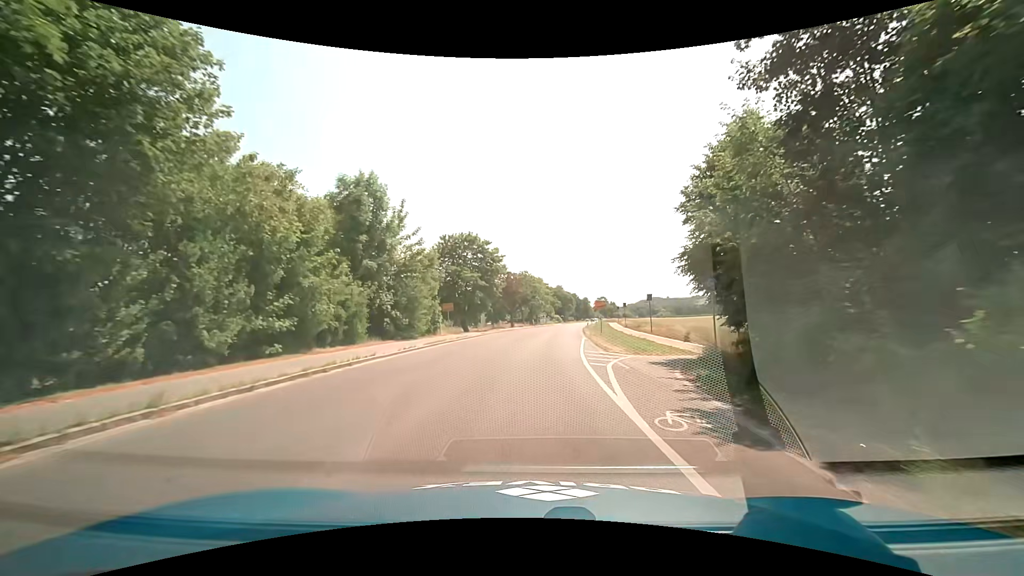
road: secondary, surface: asphalt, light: Day
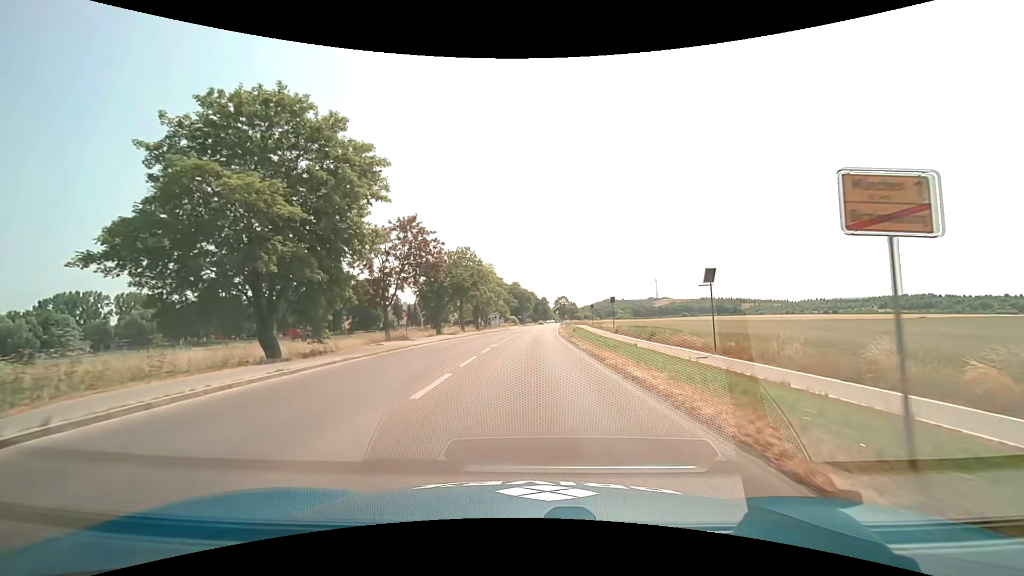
(+1.9, +36.5) m; +5°
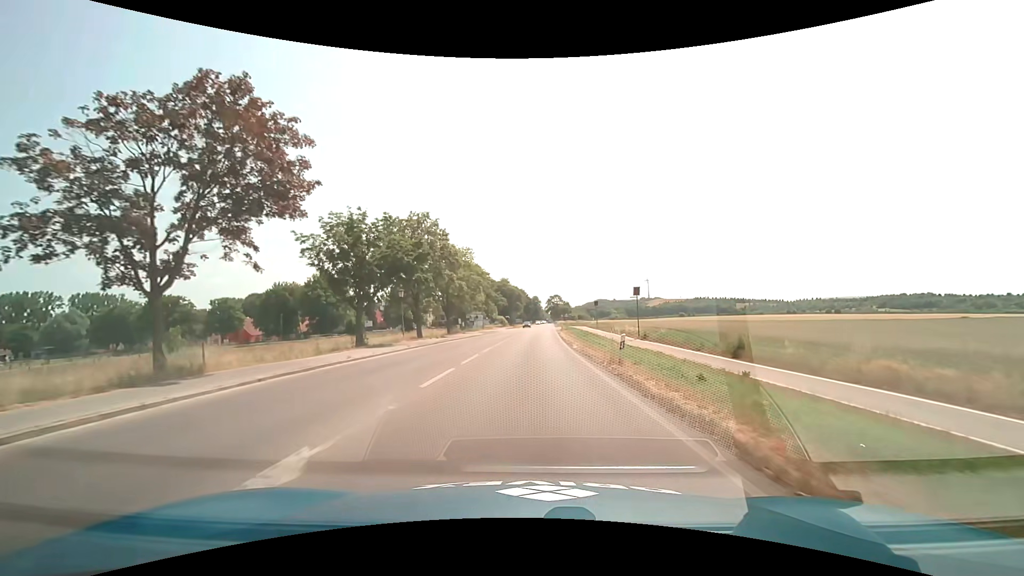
(+0.2, +22.4) m; +1°
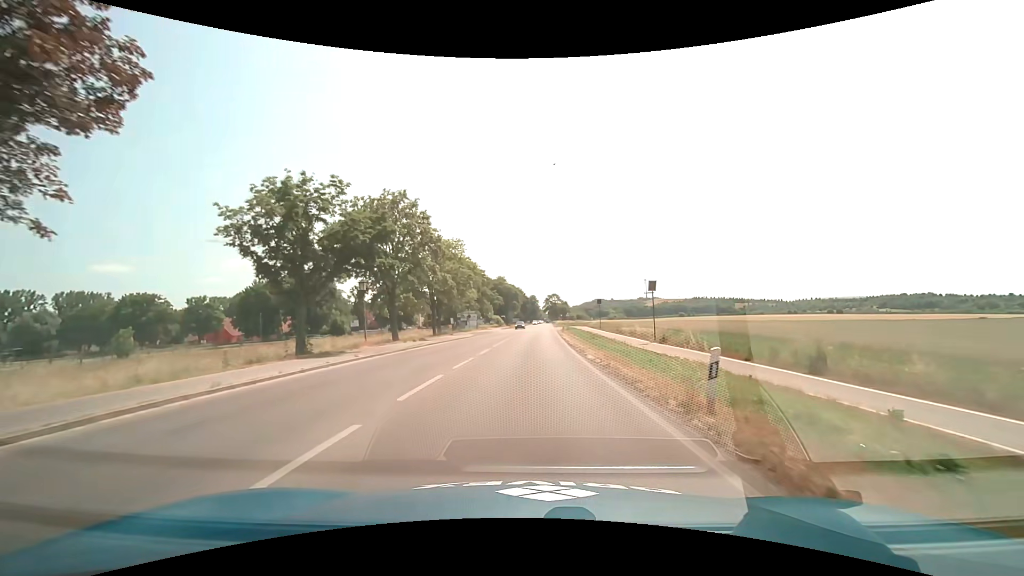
(0.0, +7.7) m; 0°
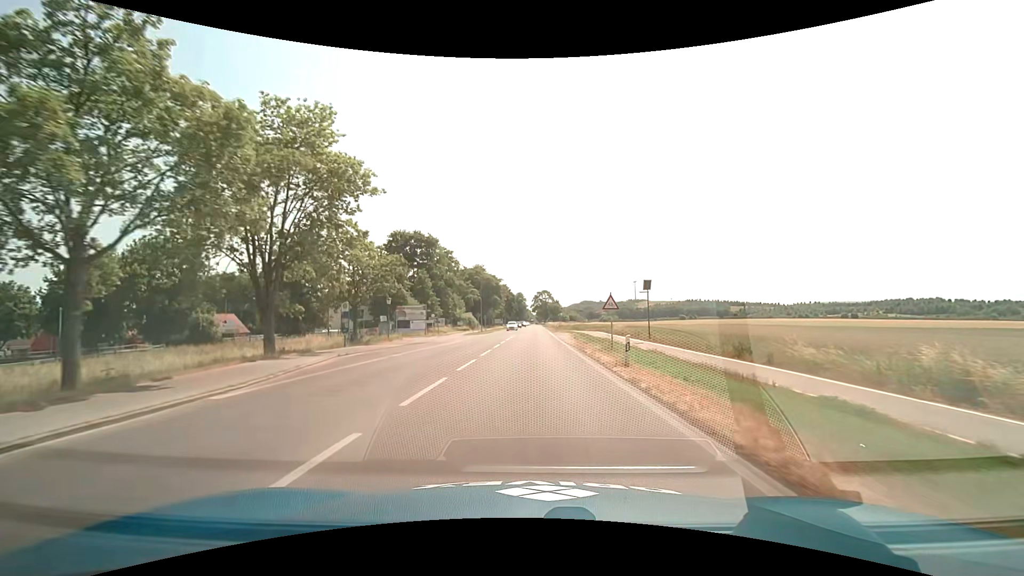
(+0.6, +43.0) m; +2°
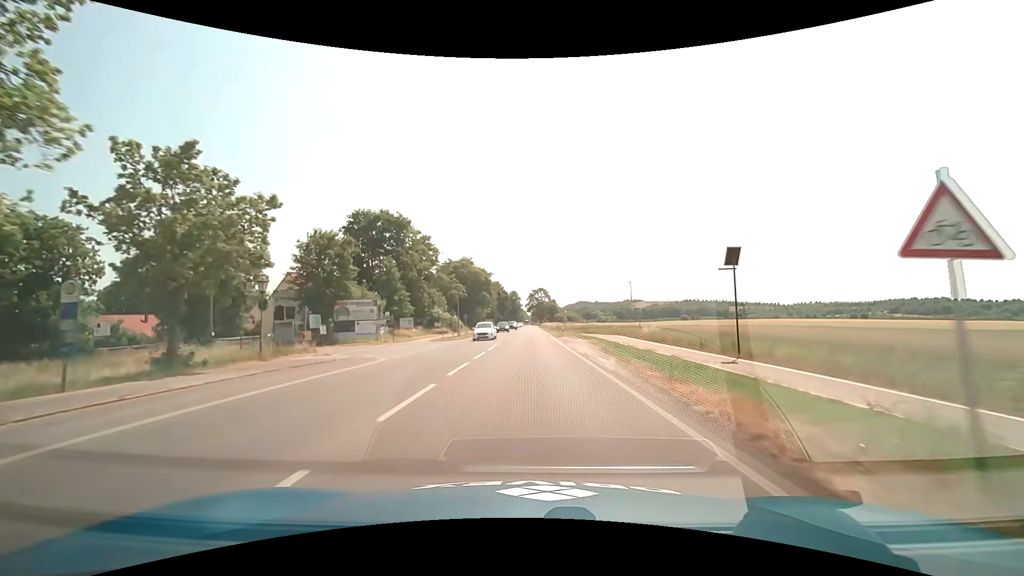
(+0.1, +19.6) m; +1°
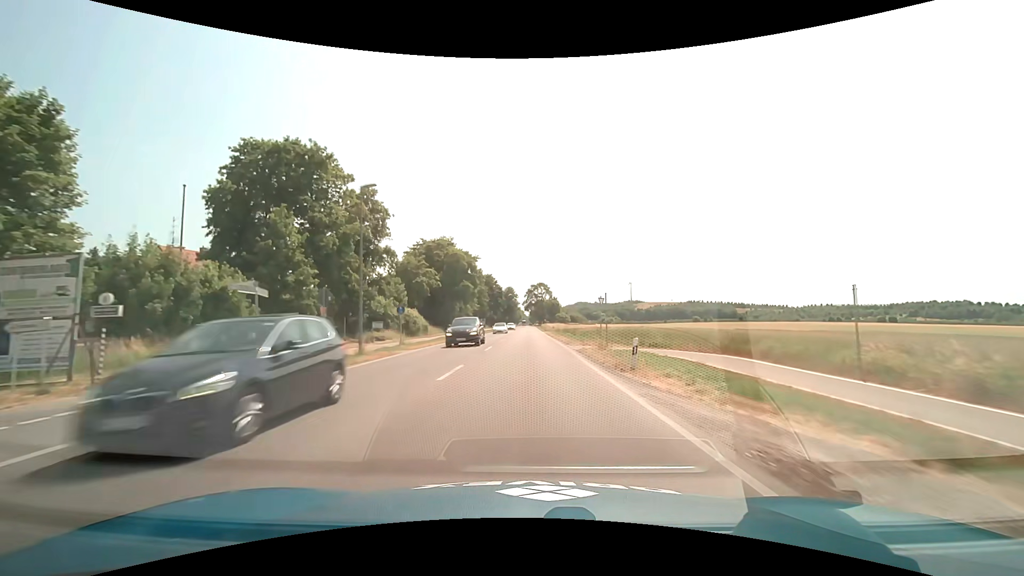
(0.0, +31.8) m; 0°
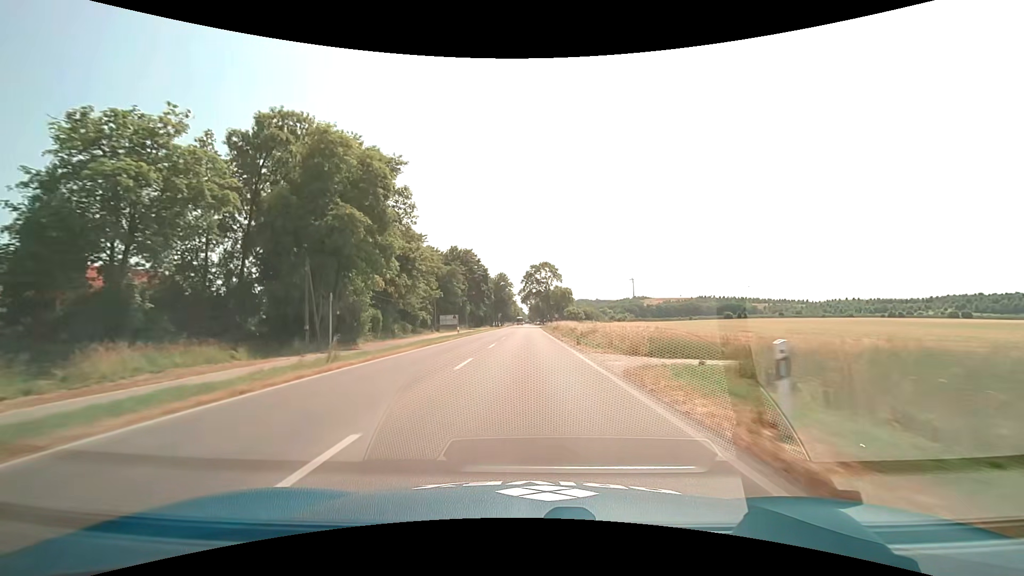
(+0.1, +57.7) m; 0°
(0, +10) (0, +20) (0, +30) (0, +40) (0, +50) (0, +60) (0, +70) (0, +80) (0, +90) (0, +100) m
